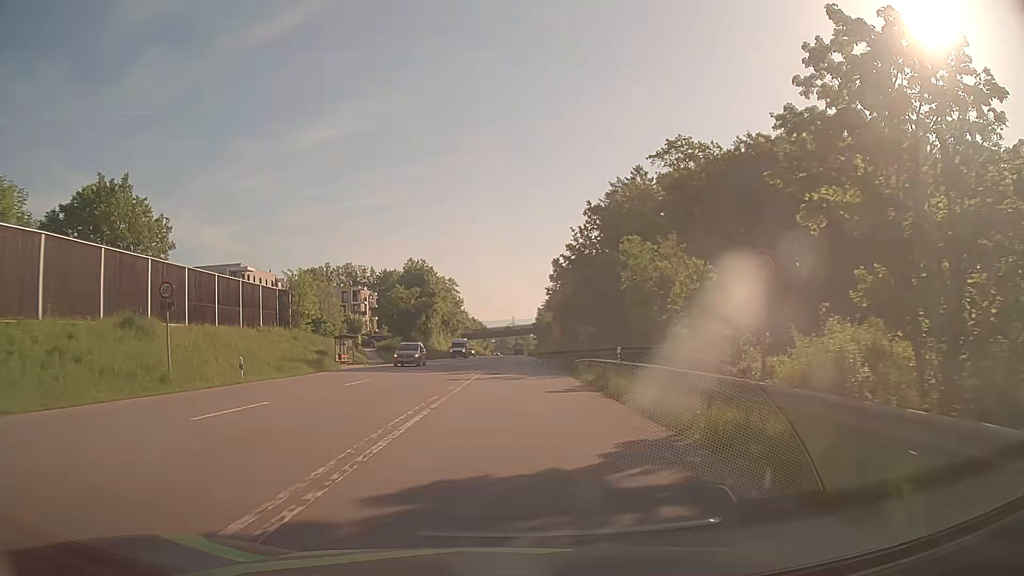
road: secondary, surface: asphalt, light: Day
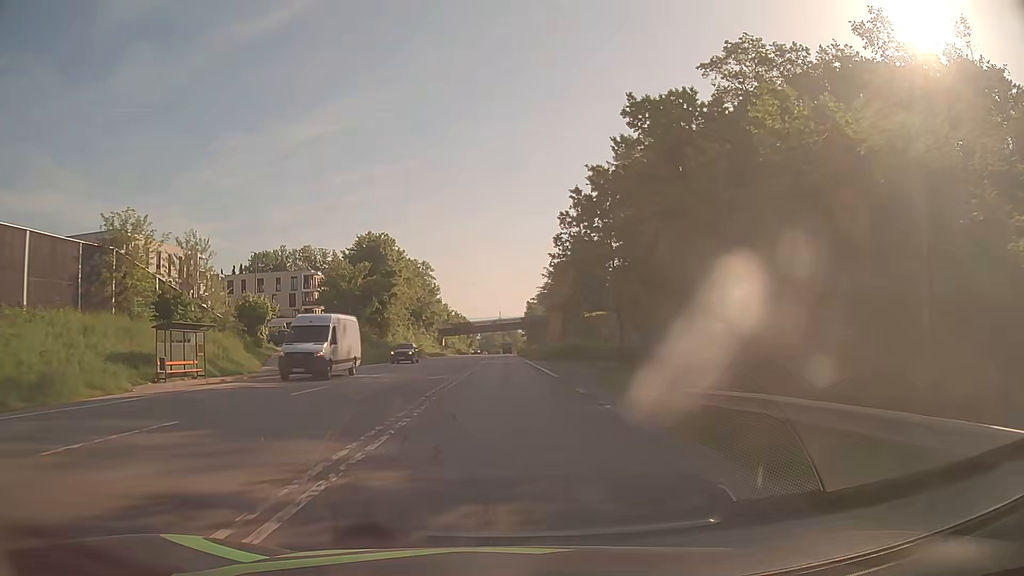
(+0.4, +27.6) m; +1°
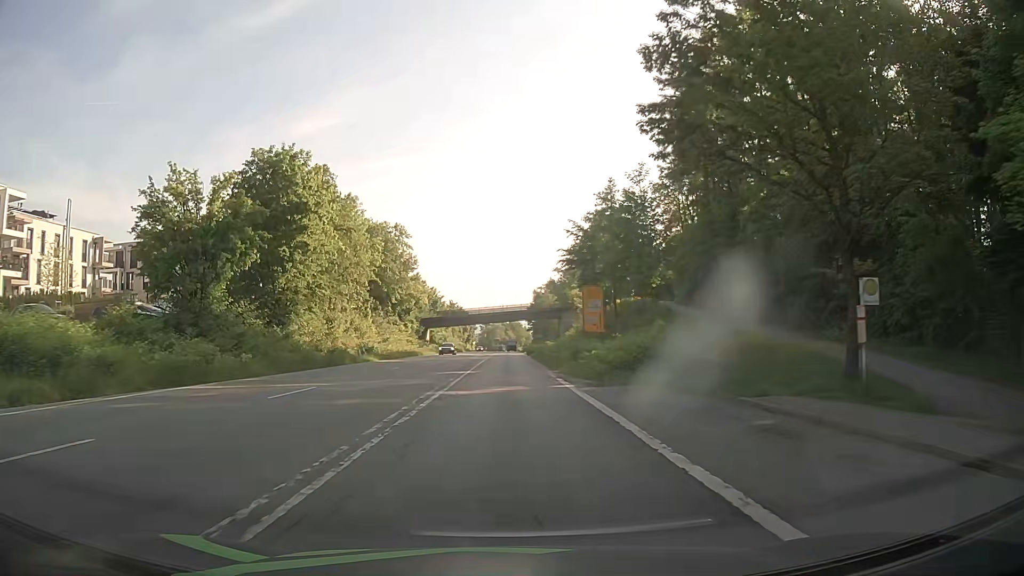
(-0.2, +36.8) m; 0°
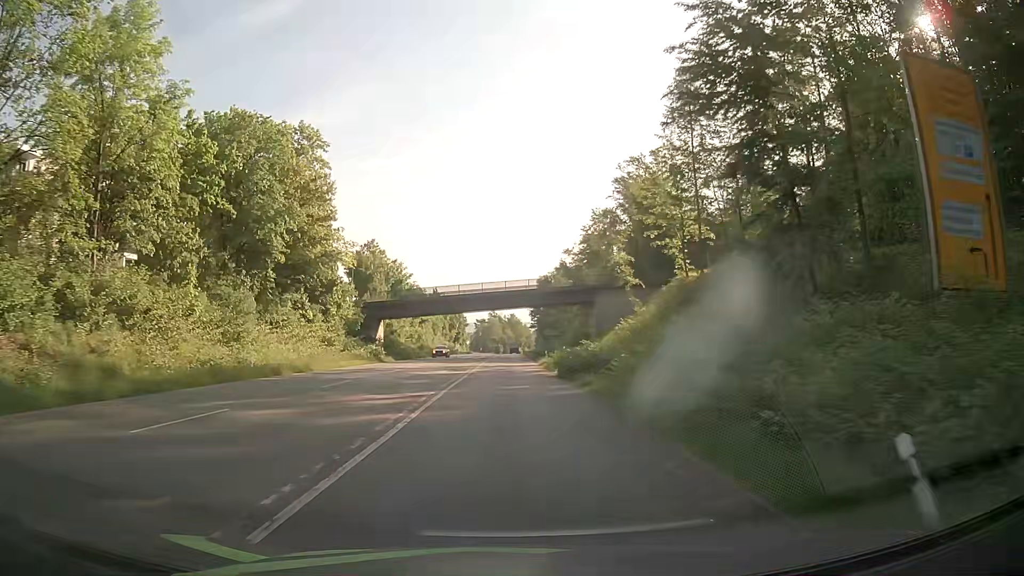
(-0.1, +45.9) m; 0°
(0, +10) (0, +20) (0, +30) (0, +40) (0, +50) (0, +60) (0, +70) (+1, +80) (+1, +90) (+1, +100) m
